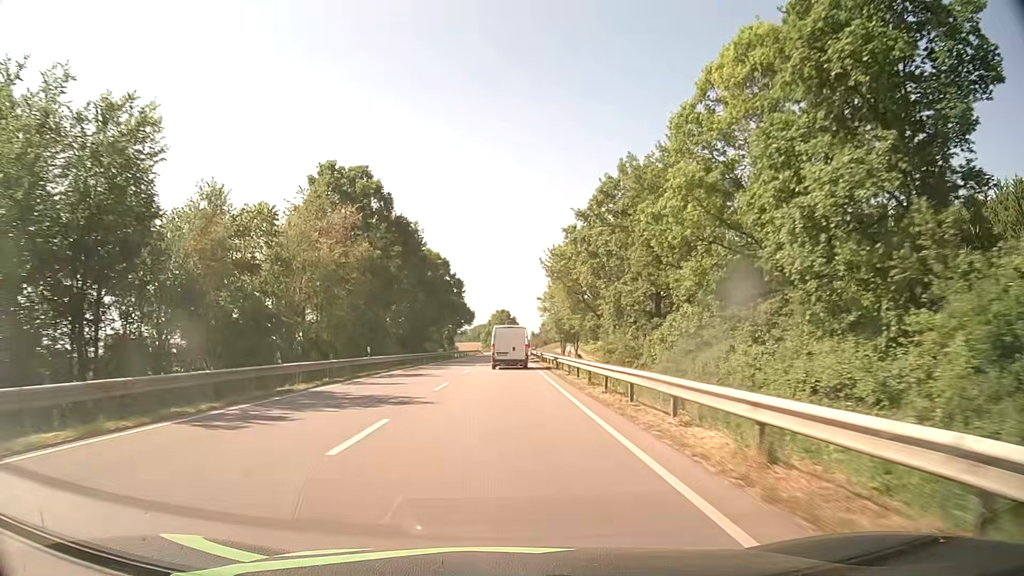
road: secondary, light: Day
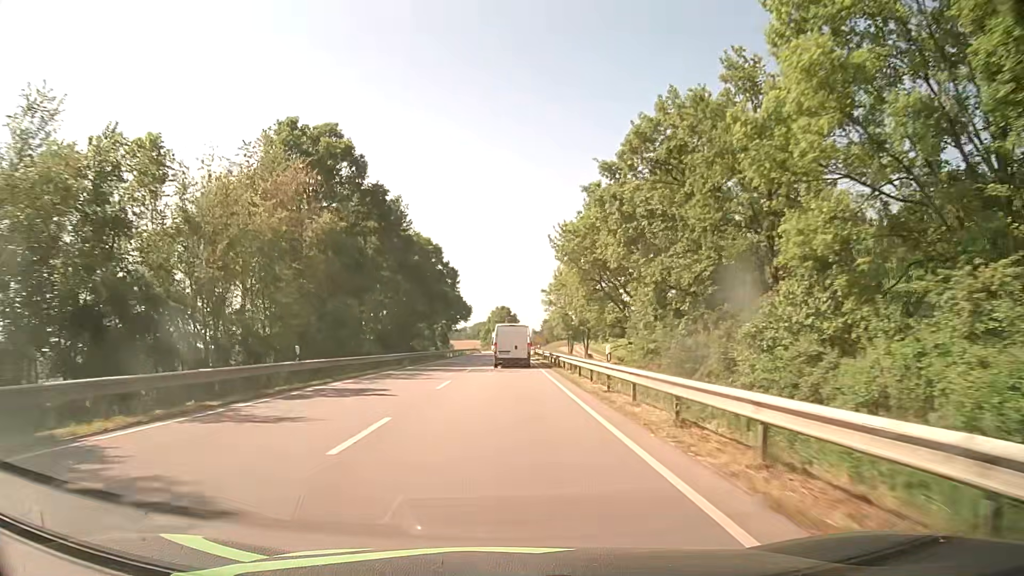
(+0.1, +12.2) m; 0°
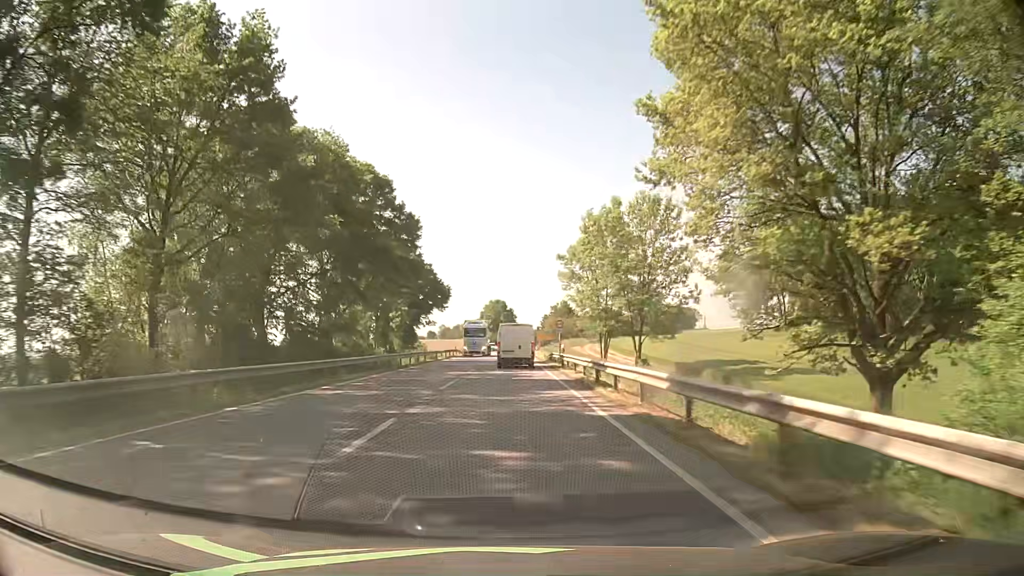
(0.0, +36.6) m; +1°
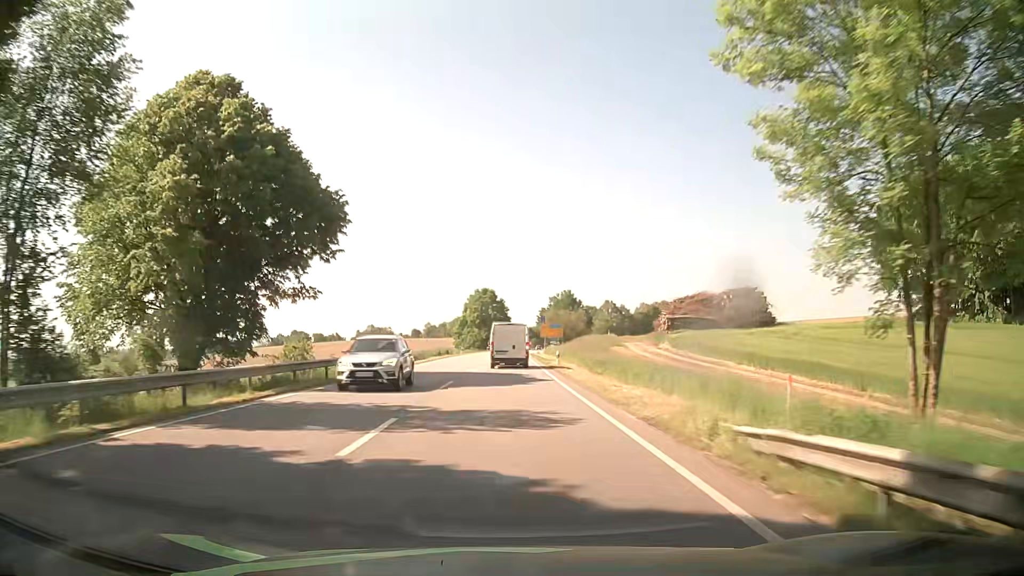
(0.0, +48.4) m; 0°
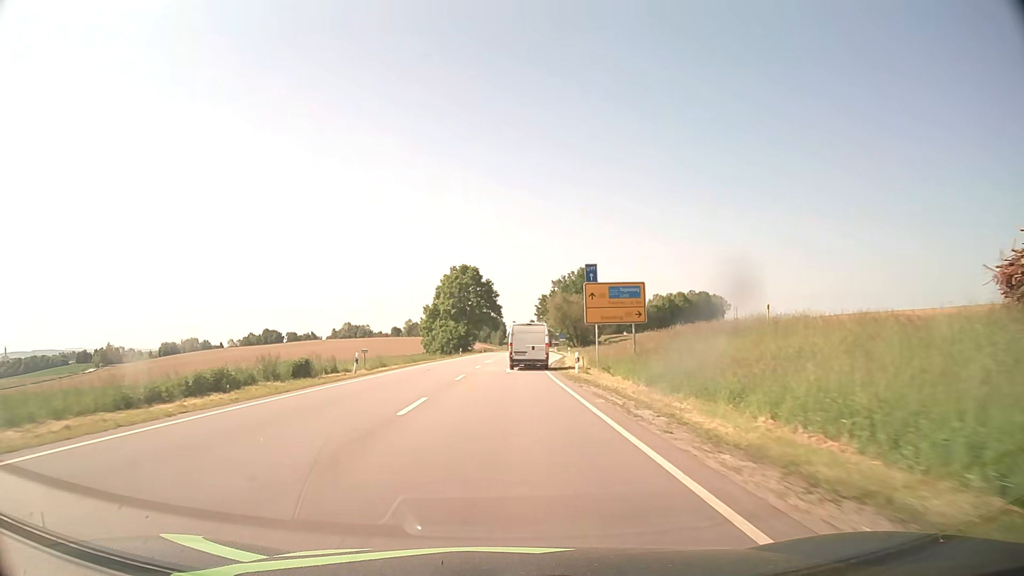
(+0.3, +59.5) m; +1°
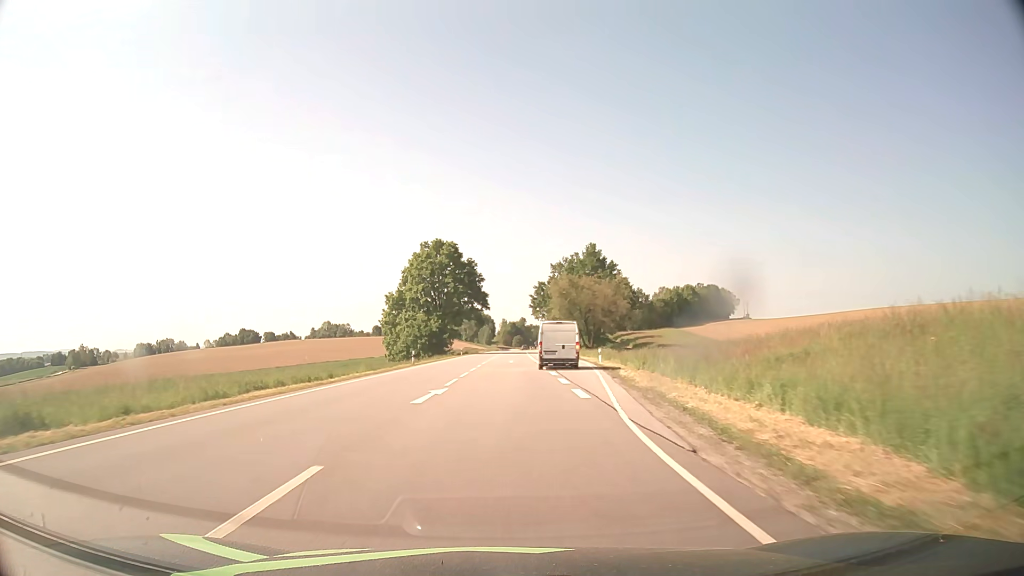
(+0.3, +35.2) m; +1°
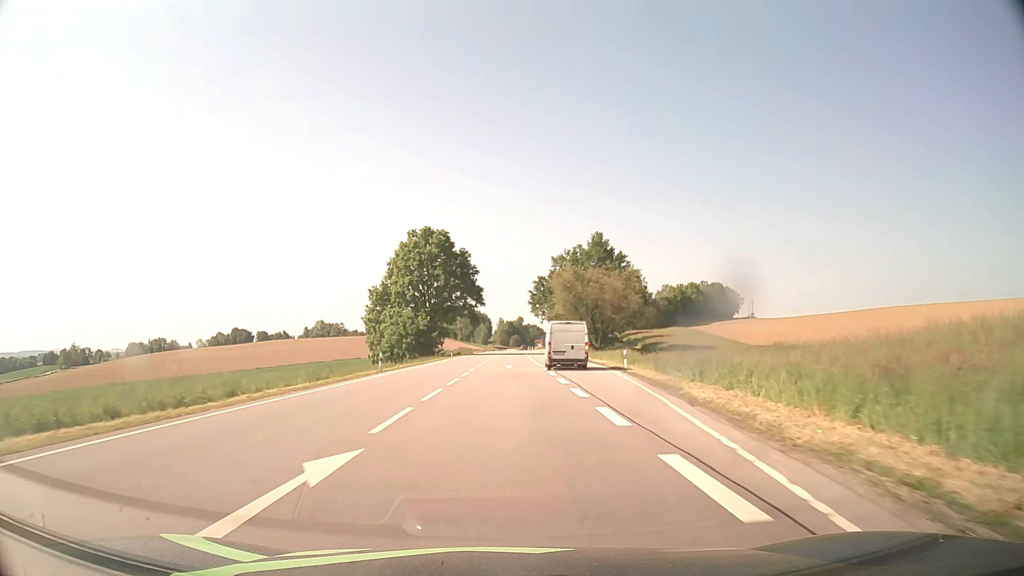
(0.0, +11.6) m; 0°
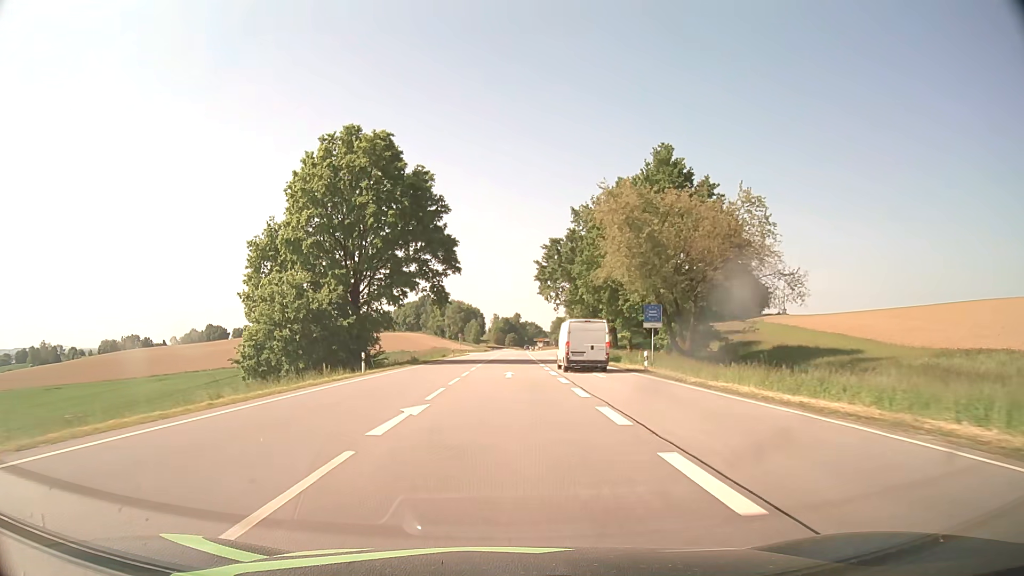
(+0.2, +48.0) m; 0°
(0, +10) (0, +20) (0, +30) (0, +40) (0, +50) (0, +60) (0, +70) (+1, +80) (+1, +90) (+1, +100) m
